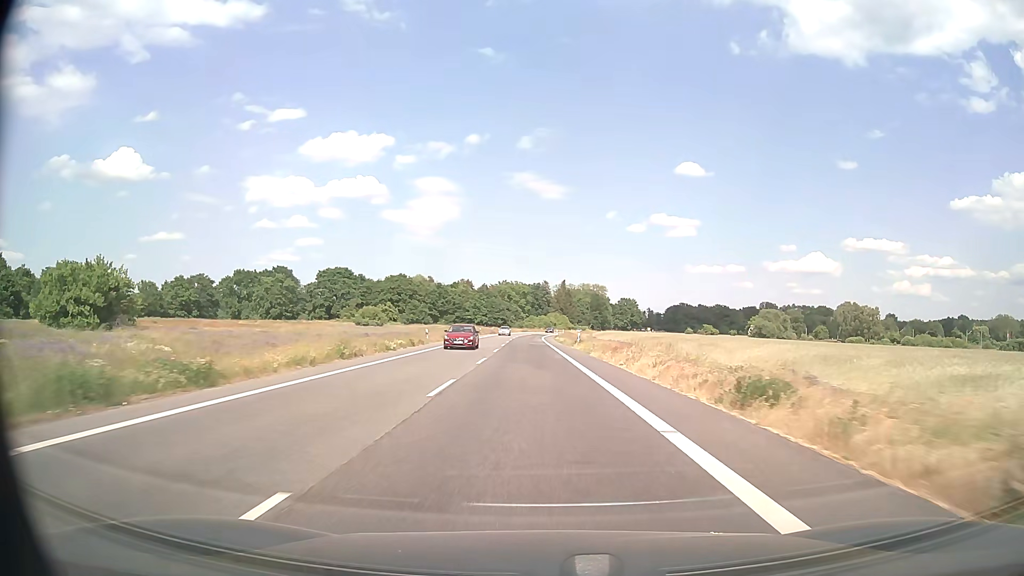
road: secondary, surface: asphalt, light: Day
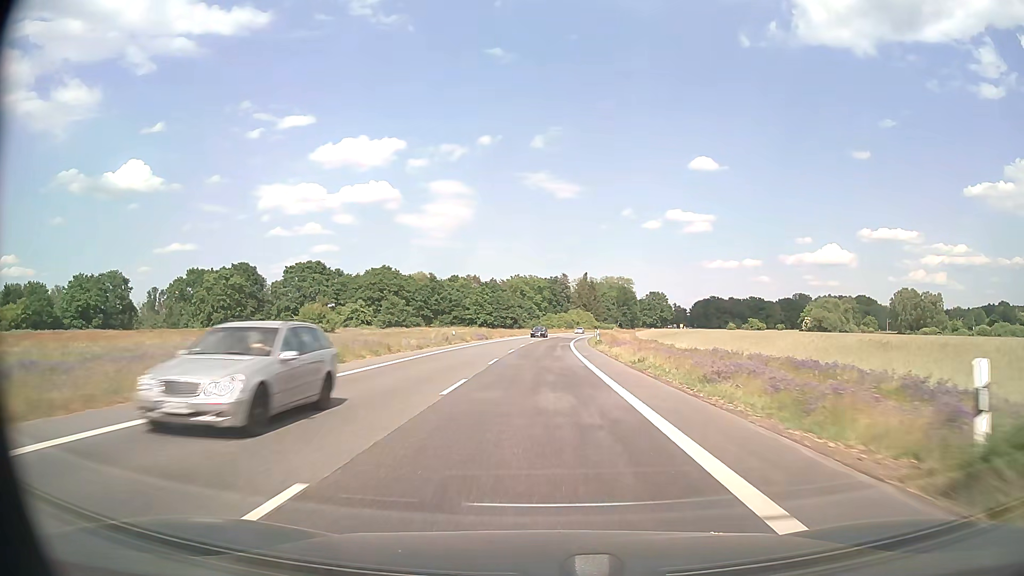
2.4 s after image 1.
(-0.8, +47.3) m; -2°
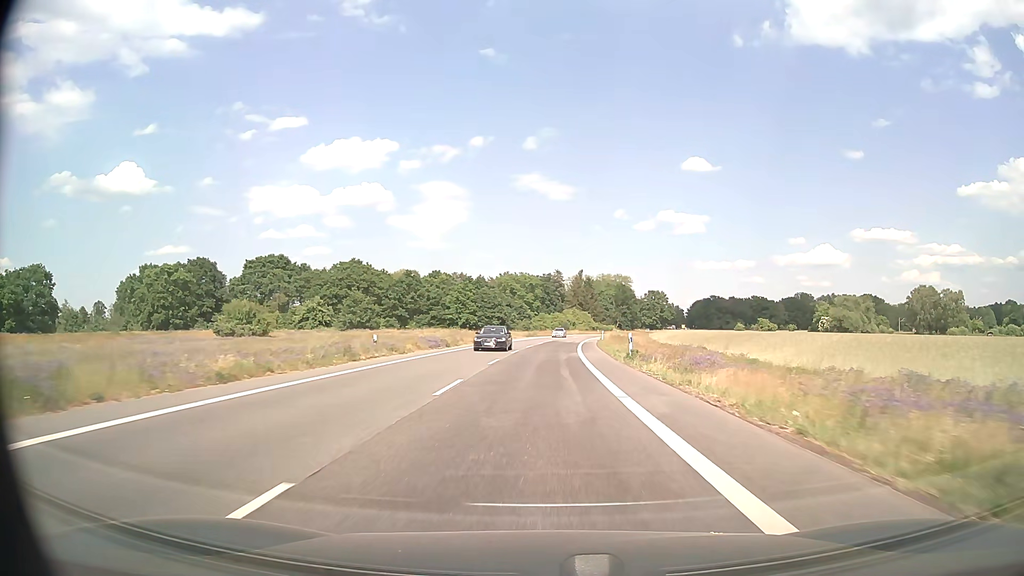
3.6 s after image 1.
(+0.1, +23.8) m; +1°
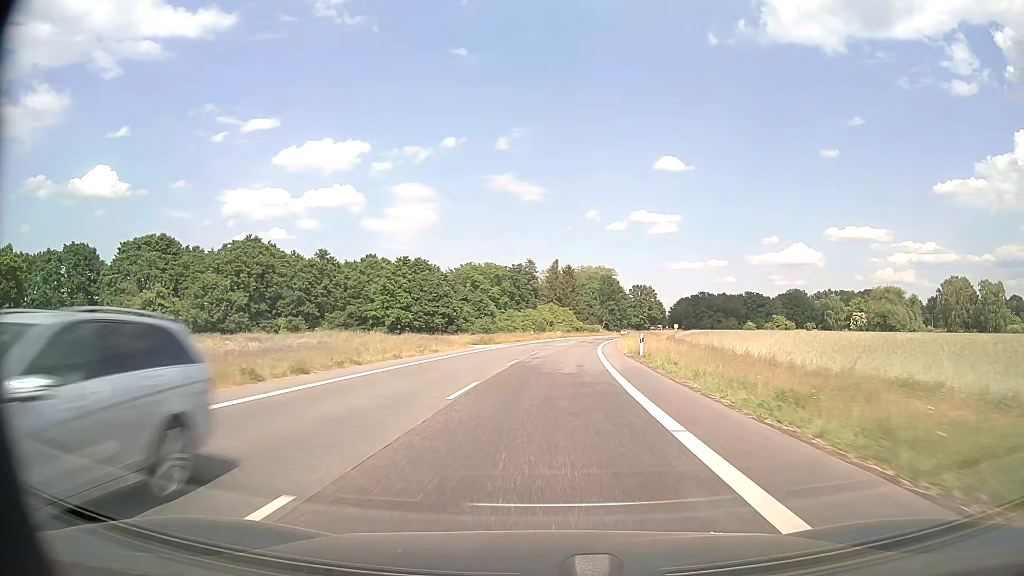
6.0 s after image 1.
(+0.8, +47.7) m; +2°
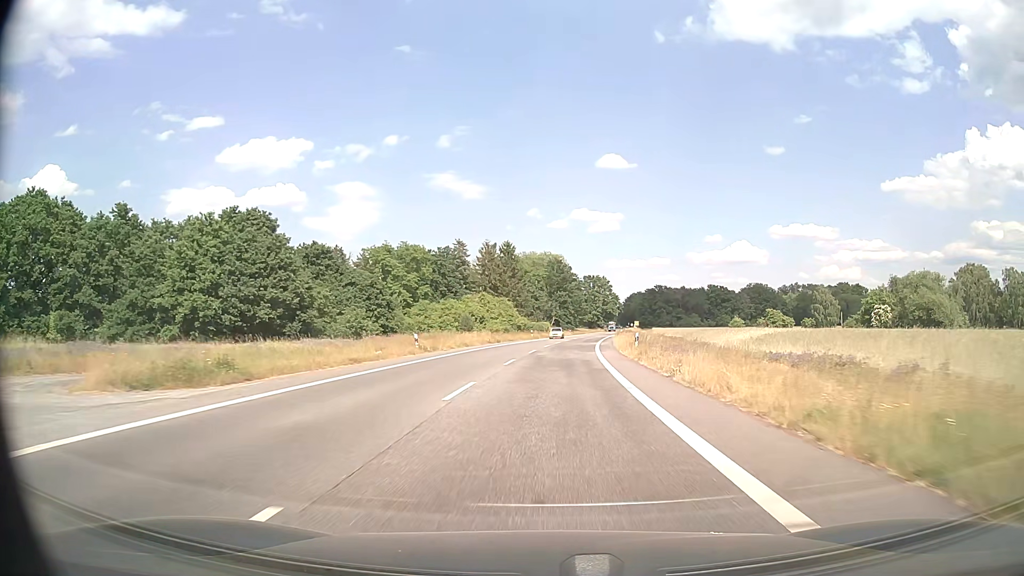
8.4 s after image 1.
(+2.1, +47.8) m; +5°
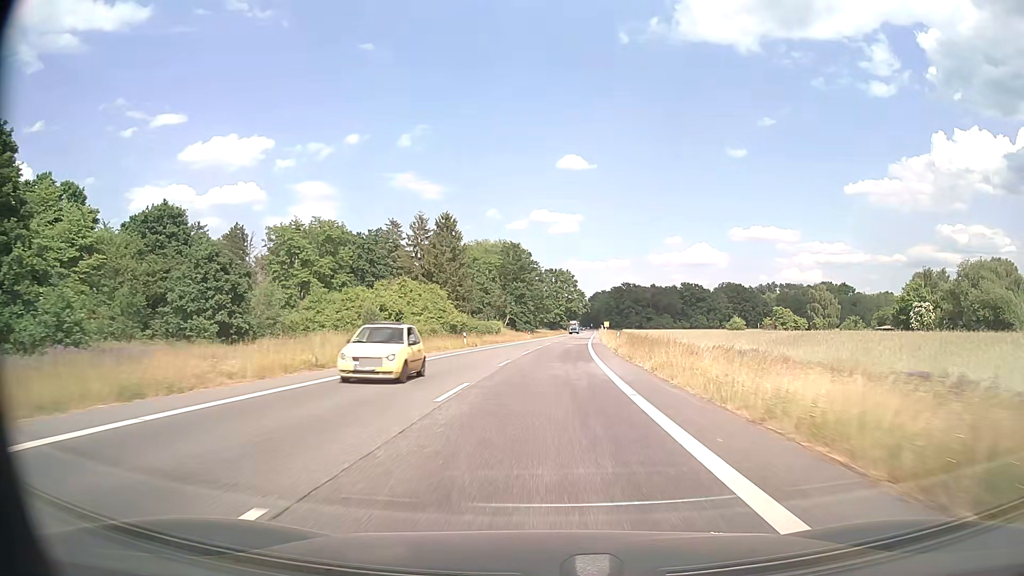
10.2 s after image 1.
(+1.2, +35.9) m; +4°
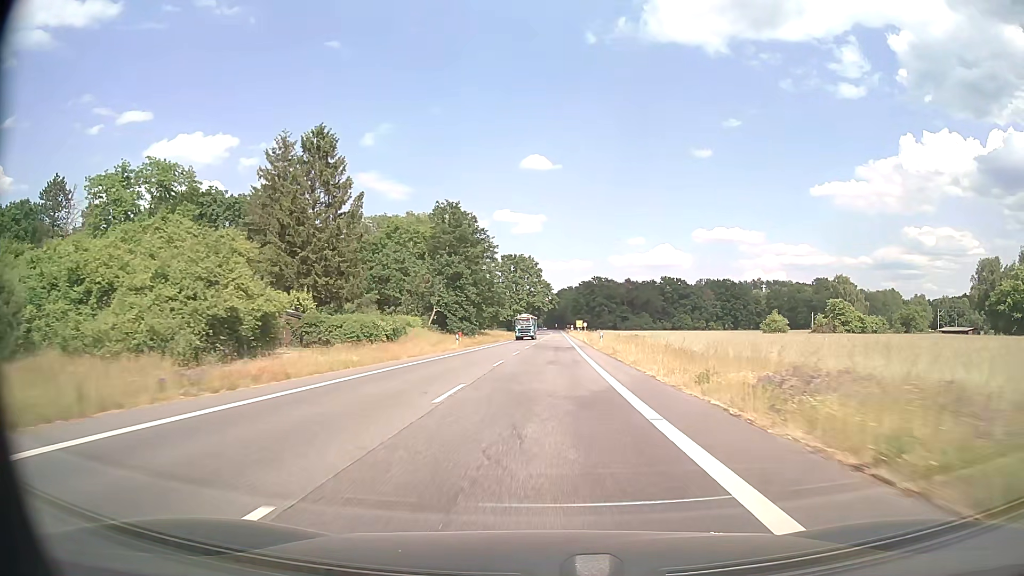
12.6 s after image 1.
(+1.6, +47.1) m; +3°
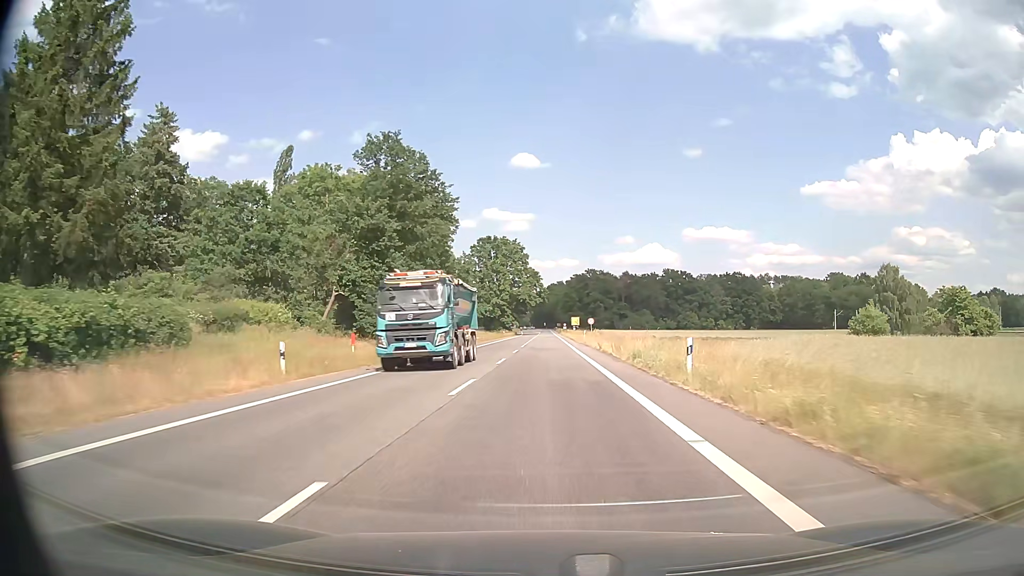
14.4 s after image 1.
(+0.3, +34.6) m; +1°
(0, +10) (0, +20) (0, +30) (0, +40) (0, +50) (0, +60) (0, +70) (0, +80) (0, +90) (0, +100) m
